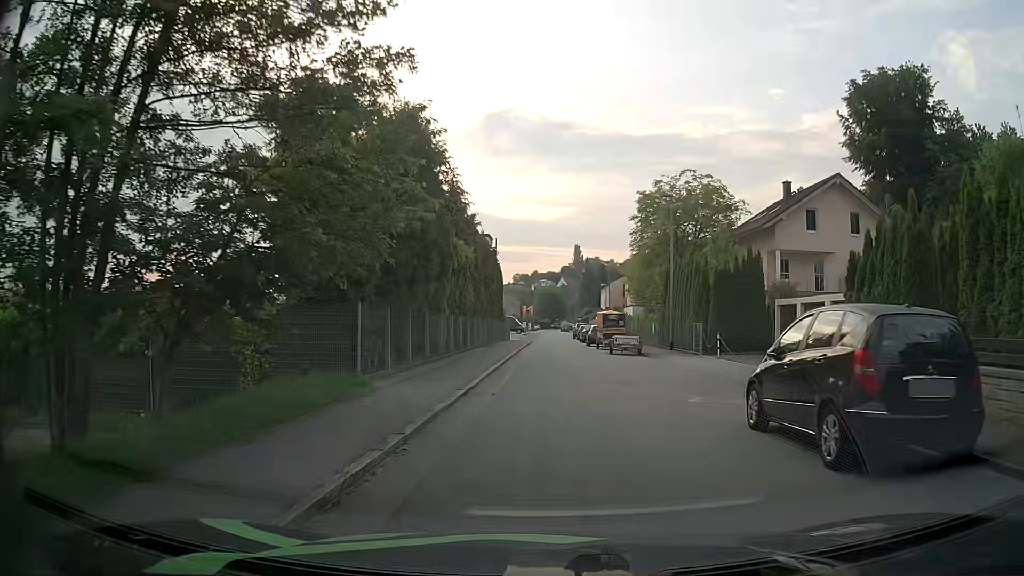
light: Day
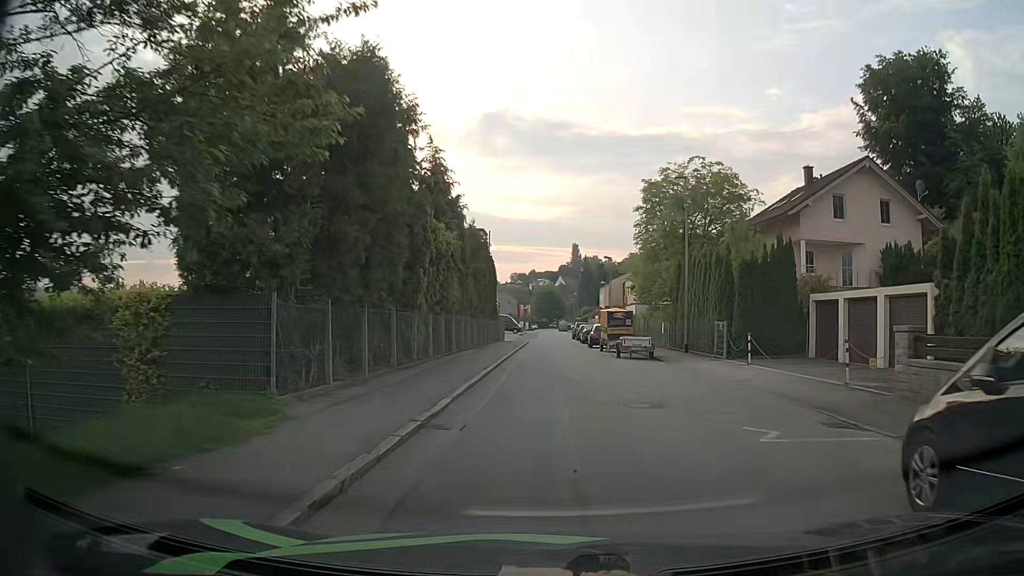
(0.0, +4.4) m; 0°
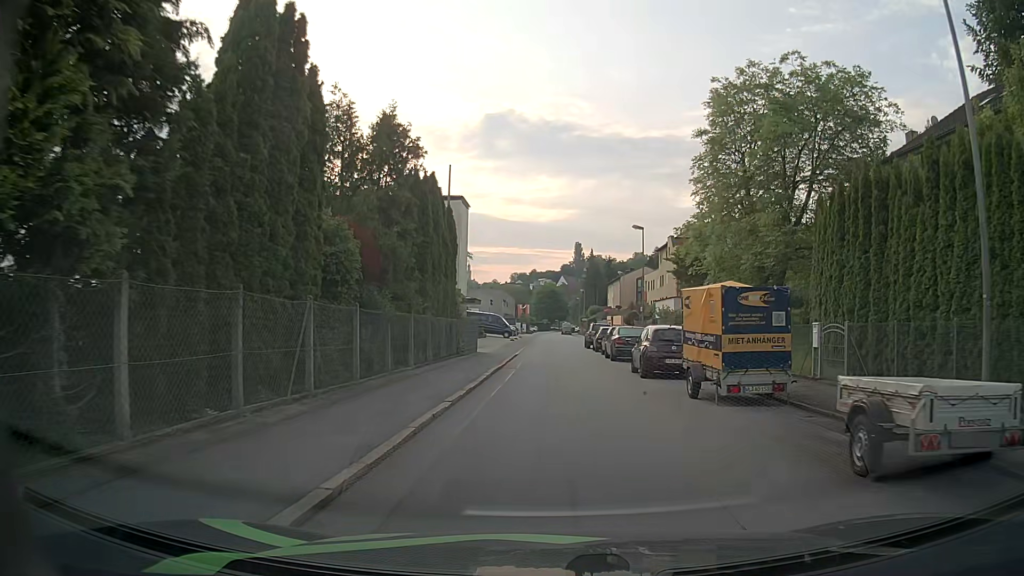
(0.0, +22.5) m; 0°
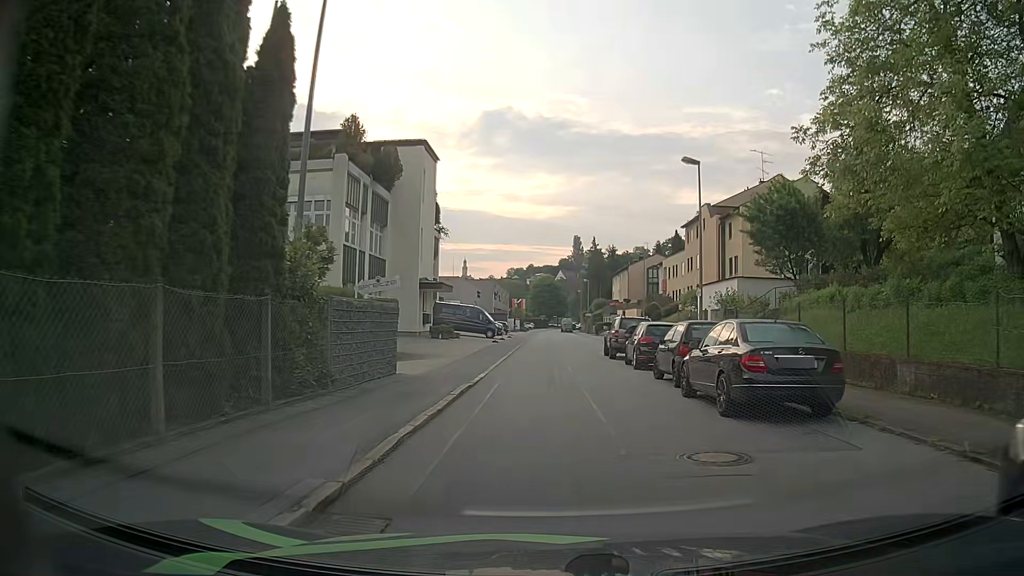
(0.0, +18.2) m; 0°
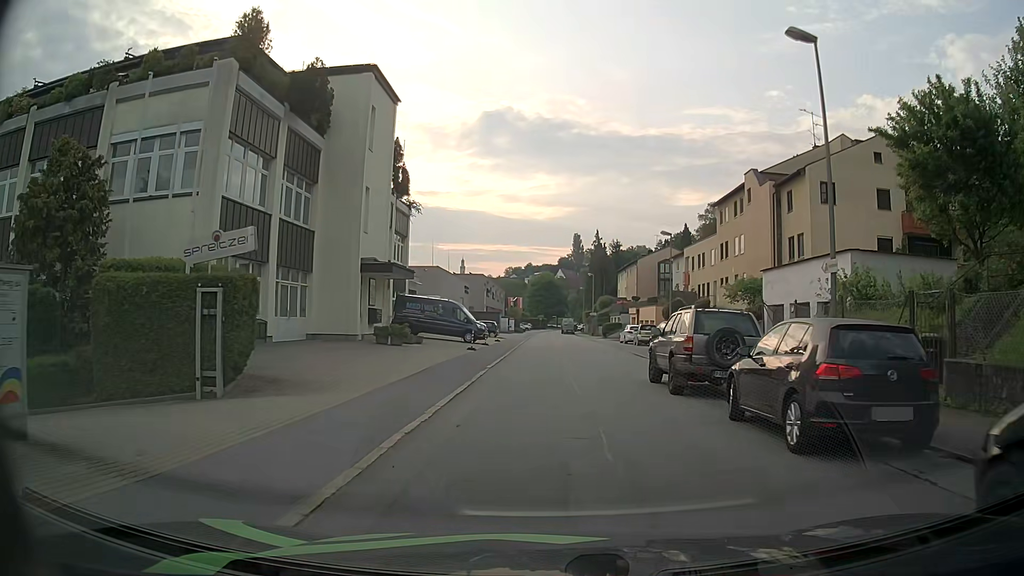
(+0.1, +13.5) m; +1°
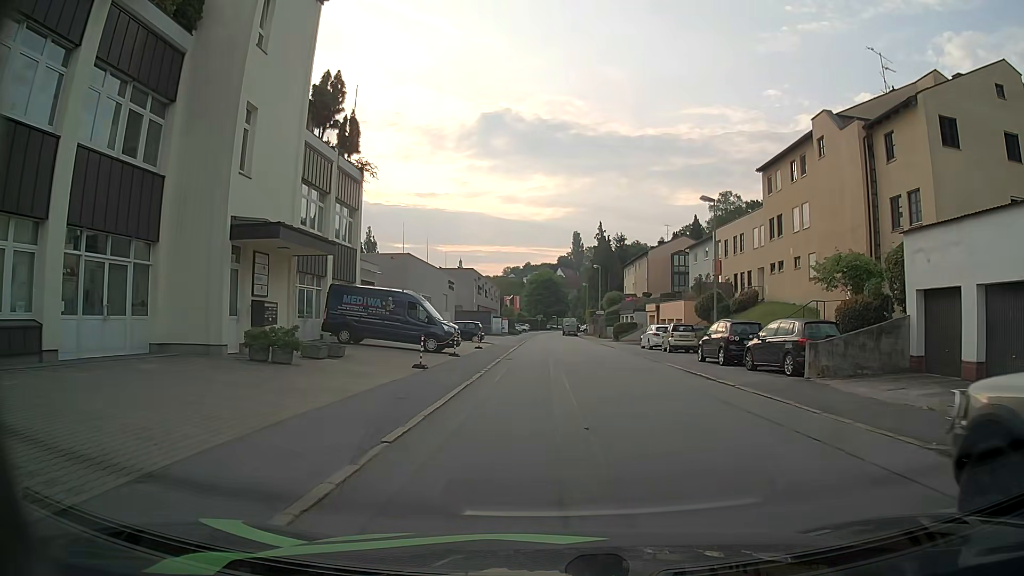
(-0.1, +12.8) m; -1°
